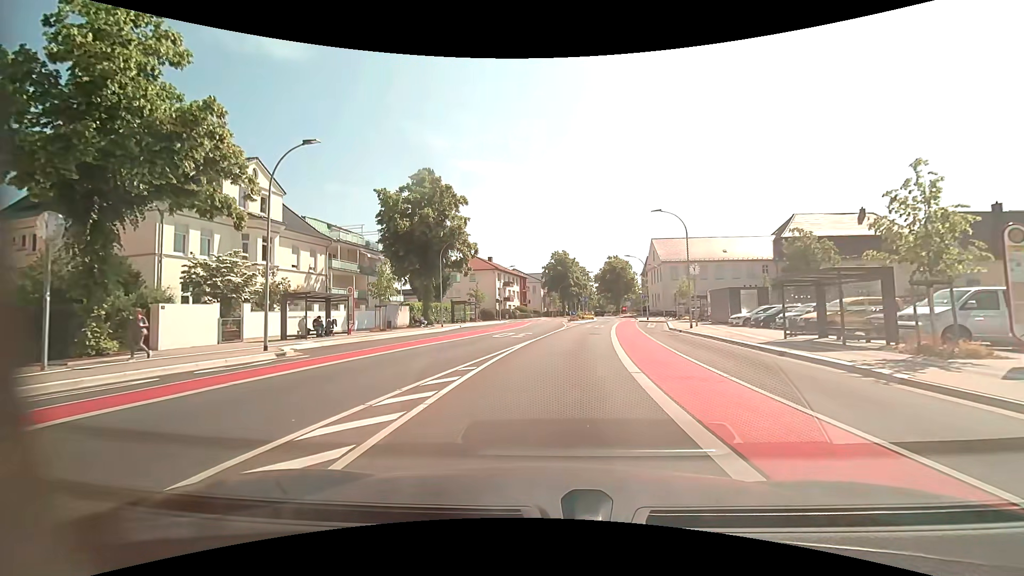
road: unclassified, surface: asphalt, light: Day
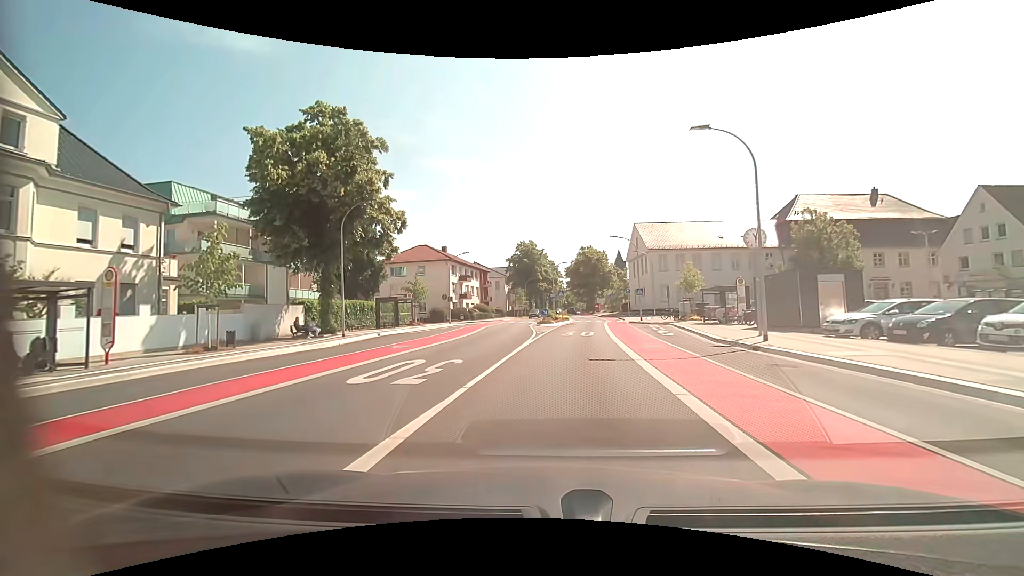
(+0.4, +15.2) m; +4°
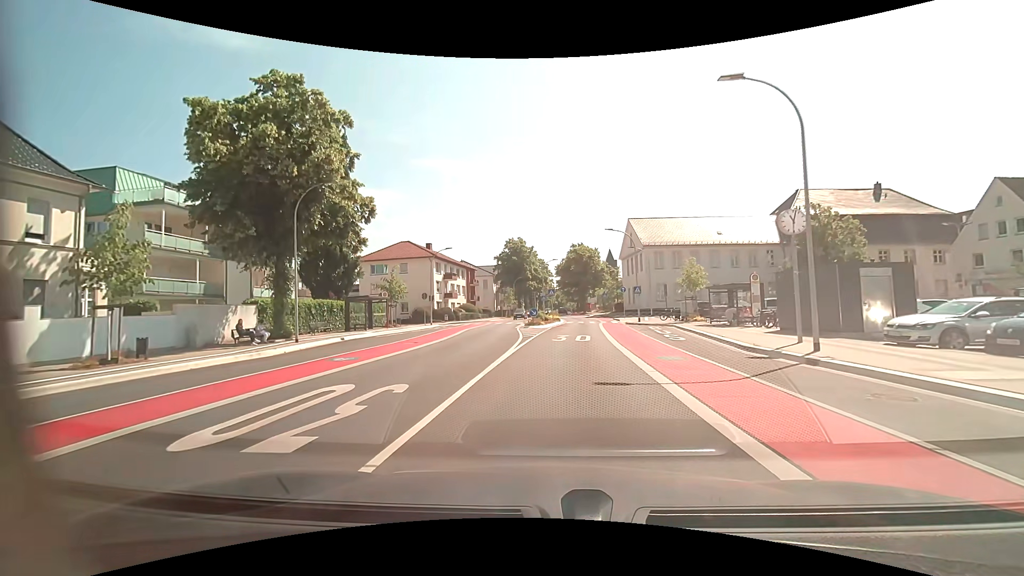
(0.0, +4.0) m; +1°
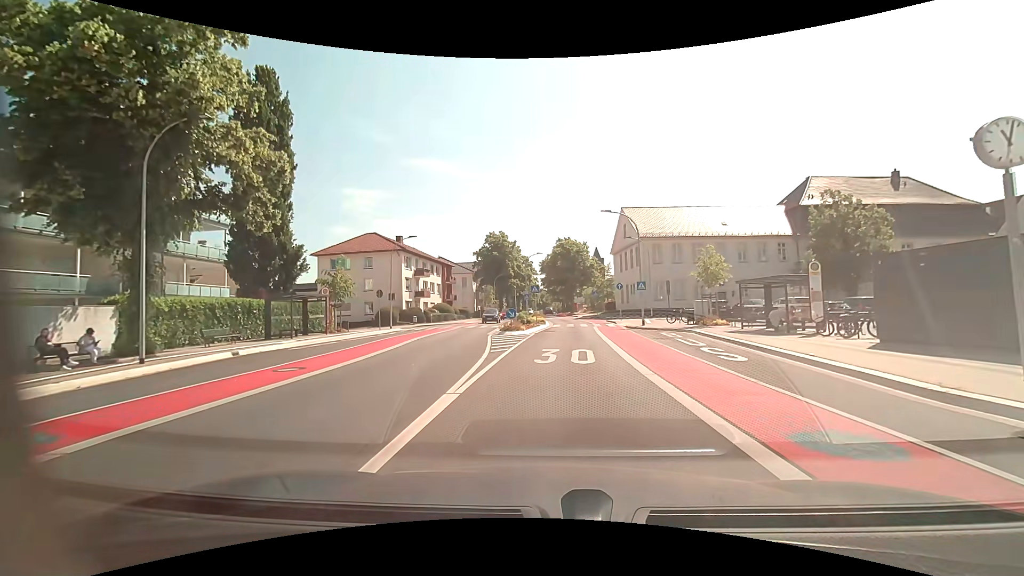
(+0.1, +8.1) m; +2°
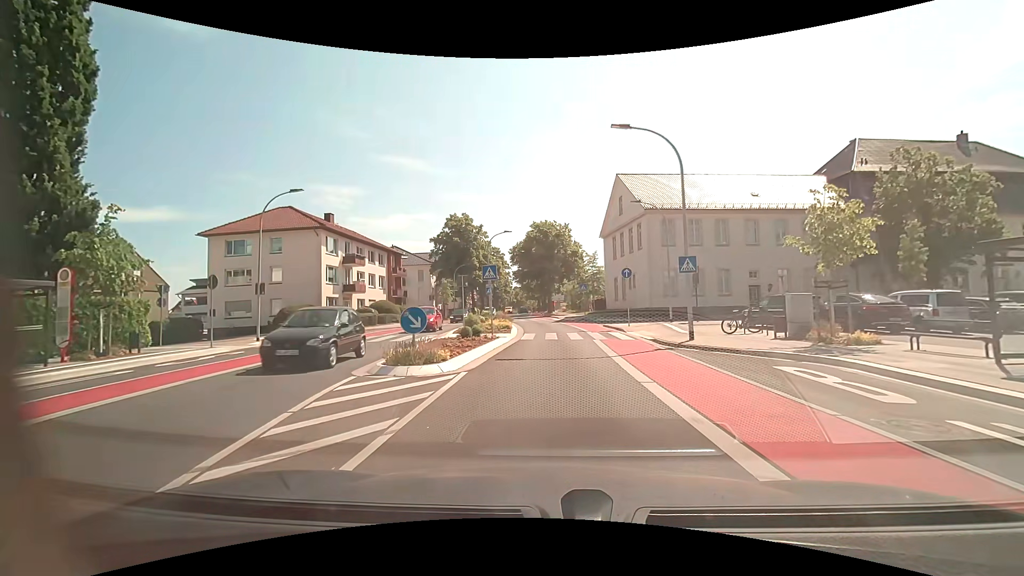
(+0.4, +15.7) m; +3°
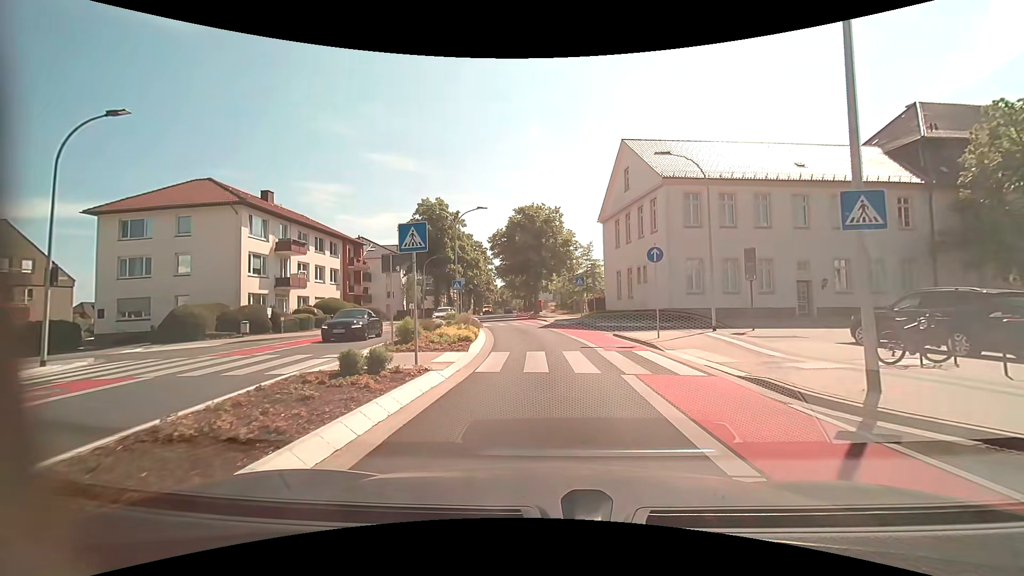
(+0.1, +10.0) m; +1°
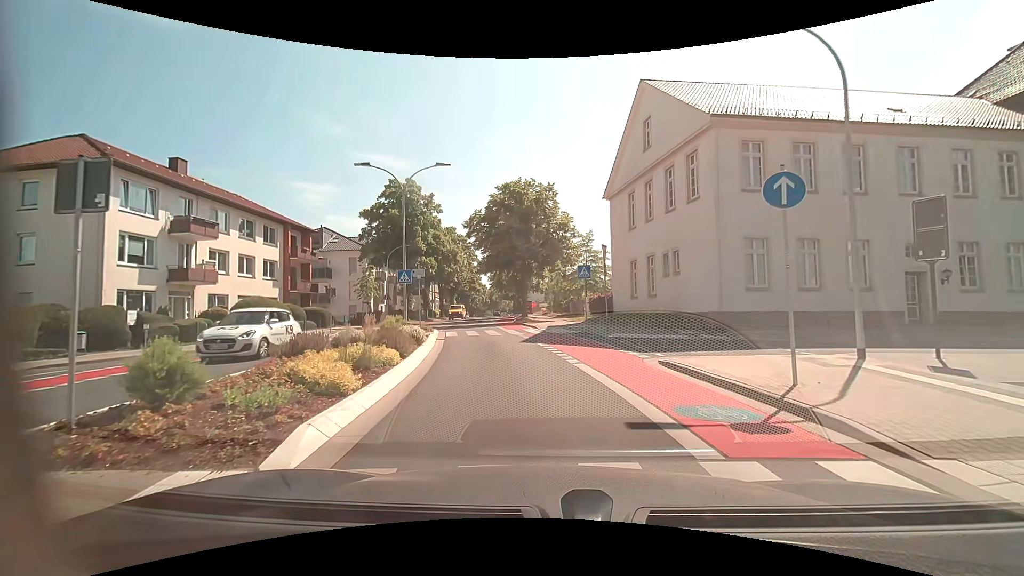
(+0.1, +10.2) m; +1°
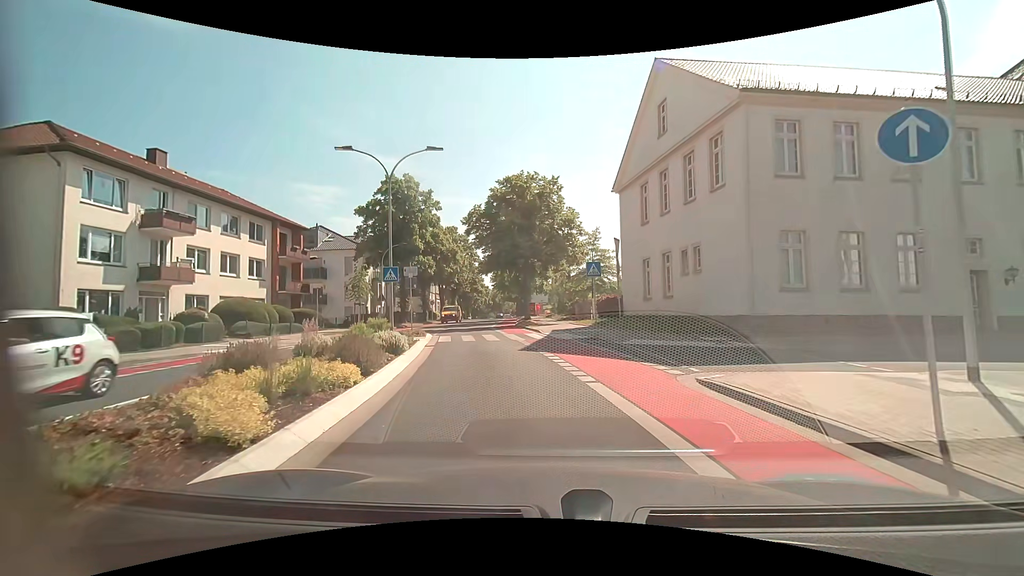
(0.0, +2.6) m; 0°
(-1, +10) (-3, +20) (-5, +30) (-6, +39) (-7, +49) (-7, +59) (-8, +69) (-9, +79) (-9, +89) (-10, +99) m
